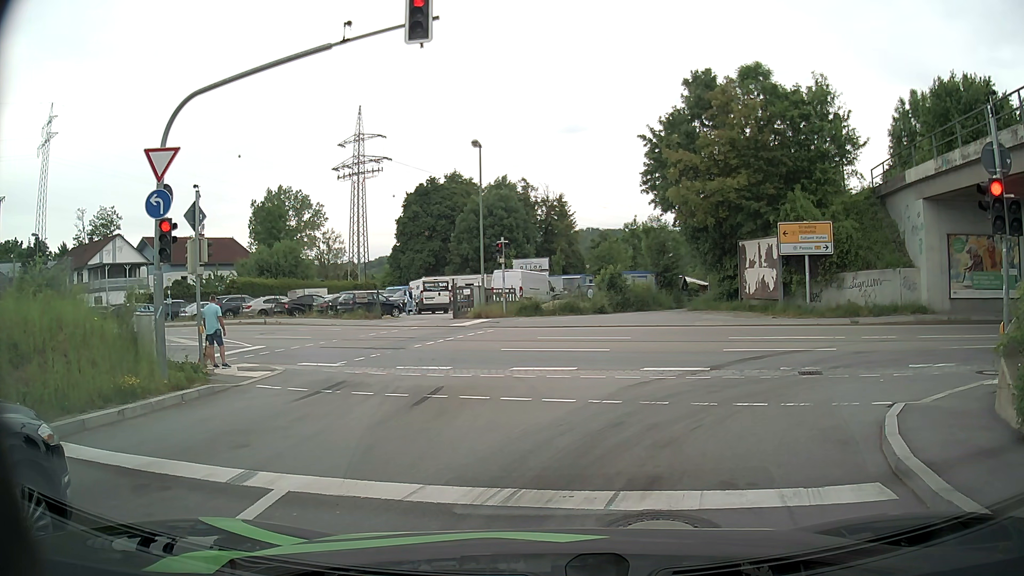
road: primary_link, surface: asphalt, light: Day
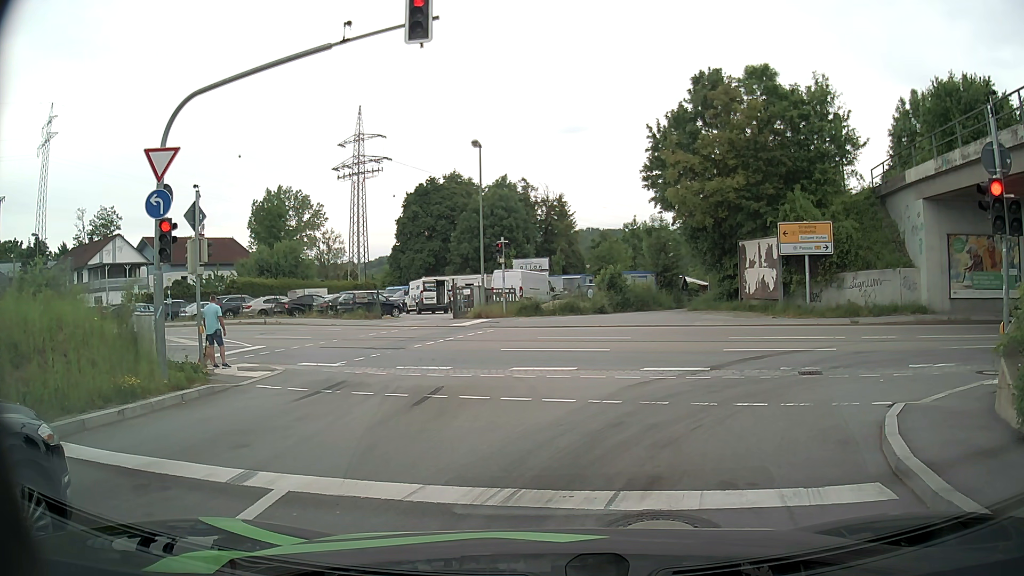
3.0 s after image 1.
(0.0, 0.0) m; 0°
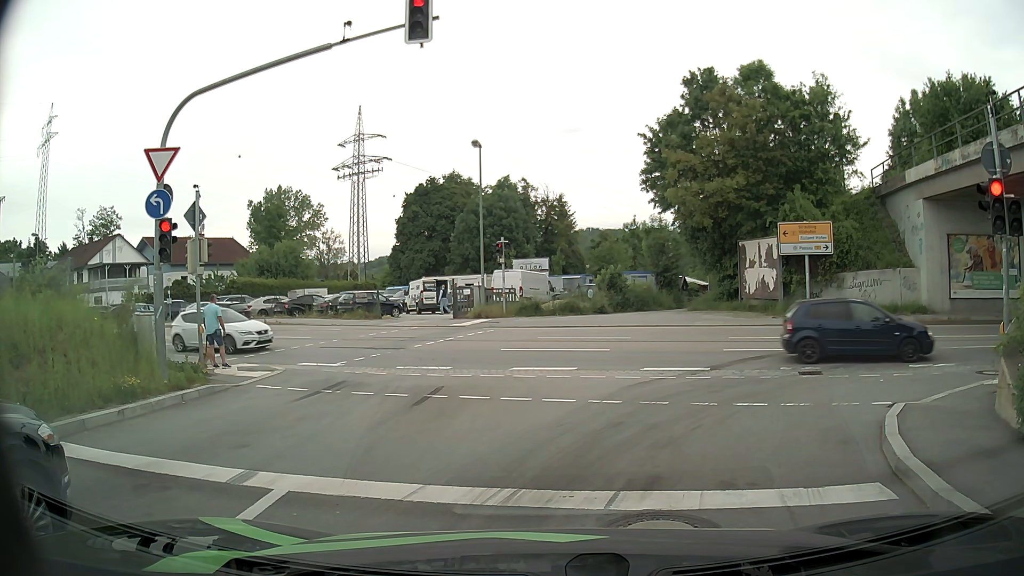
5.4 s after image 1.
(0.0, 0.0) m; 0°
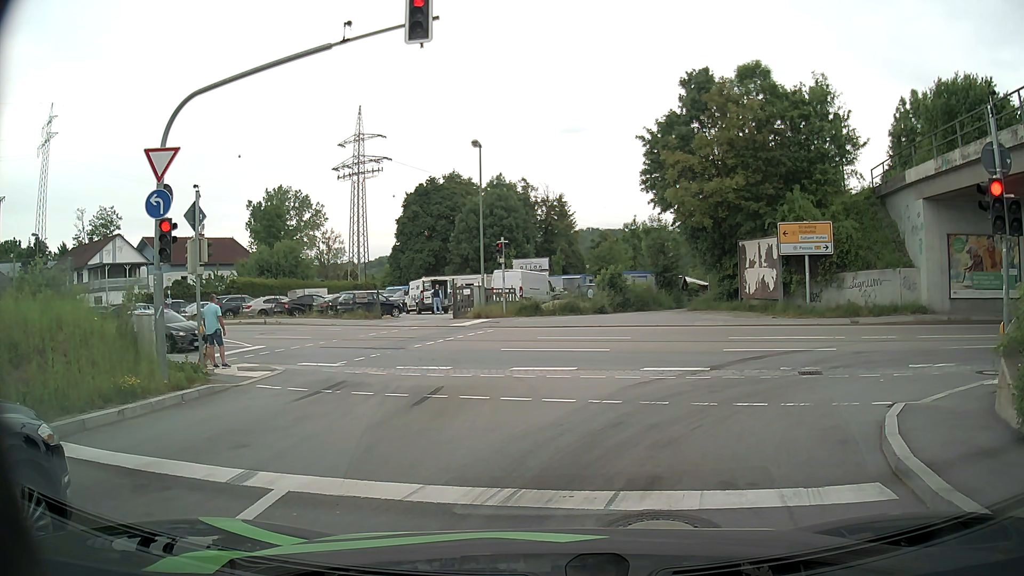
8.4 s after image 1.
(0.0, 0.0) m; 0°
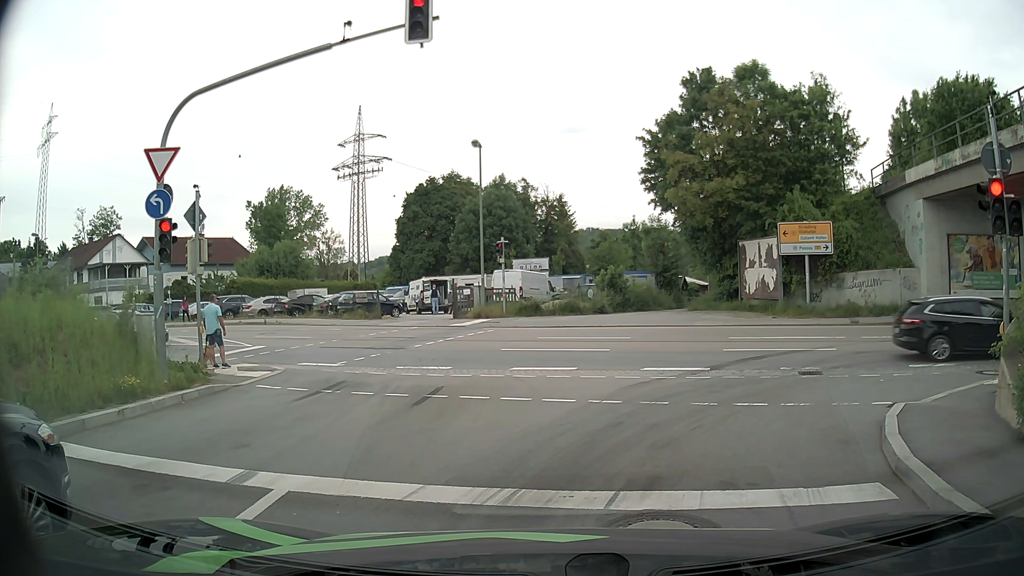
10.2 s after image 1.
(0.0, 0.0) m; 0°
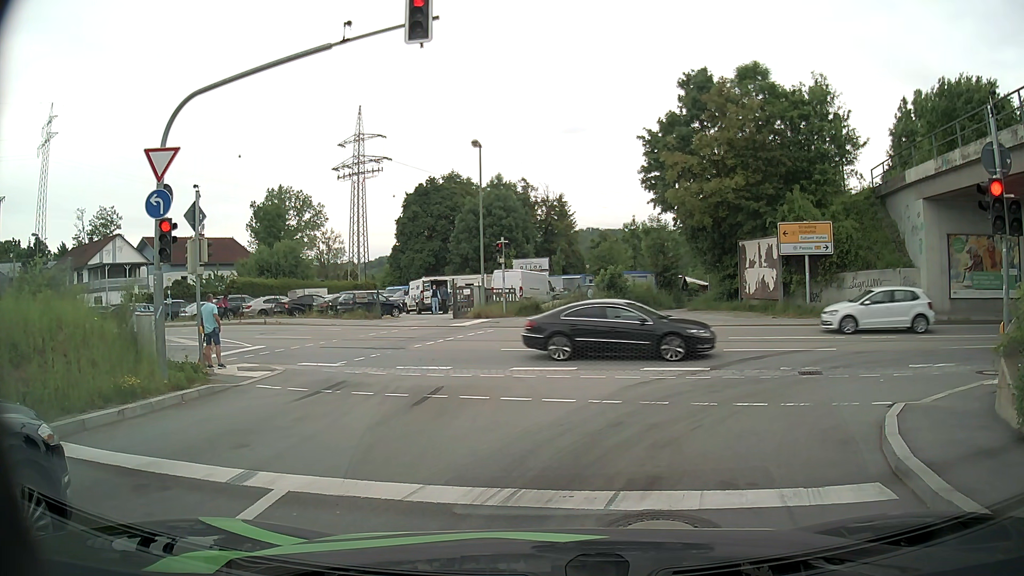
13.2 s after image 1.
(0.0, 0.0) m; 0°
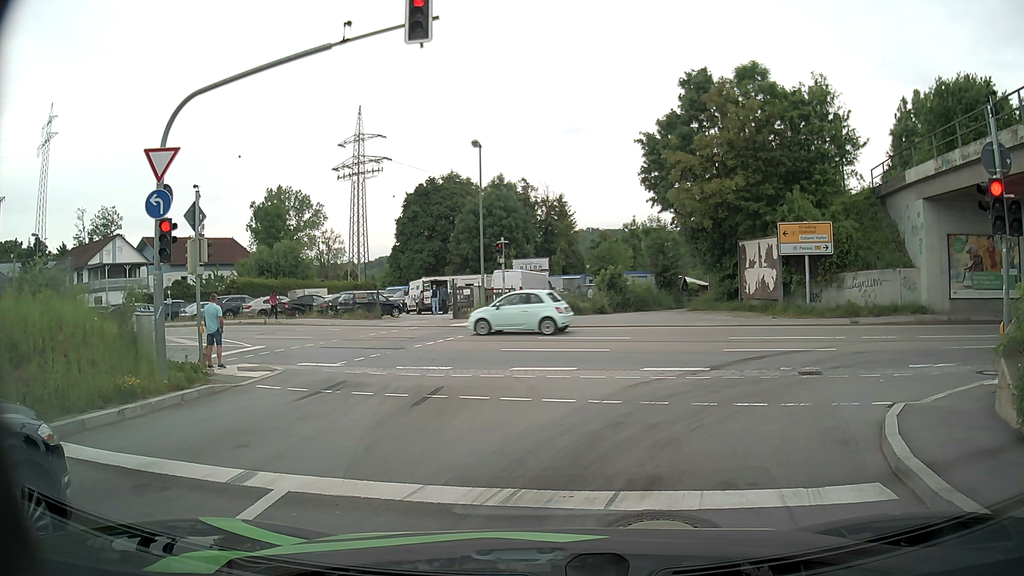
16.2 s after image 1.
(0.0, 0.0) m; 0°
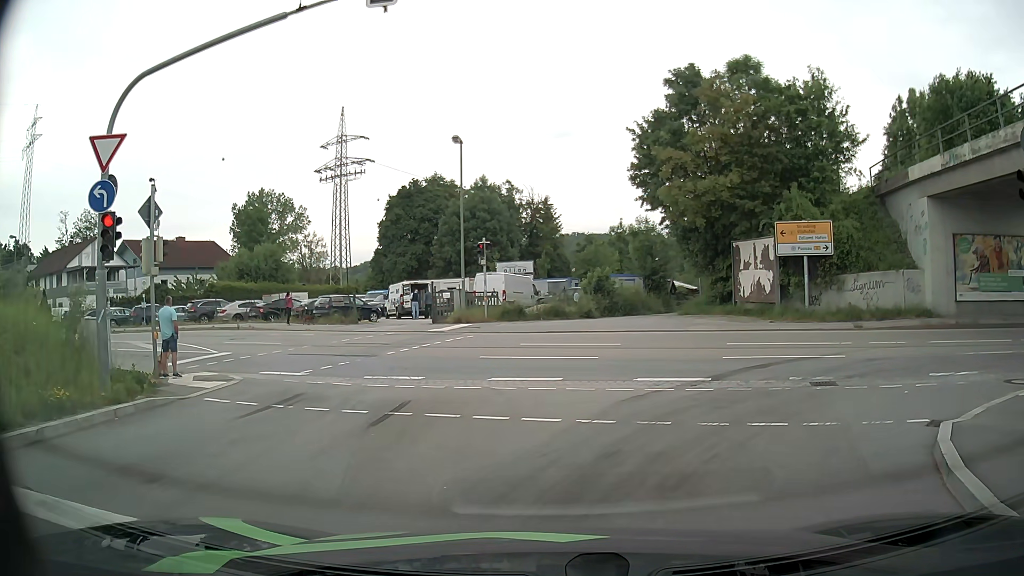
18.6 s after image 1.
(0.0, +1.6) m; +4°
